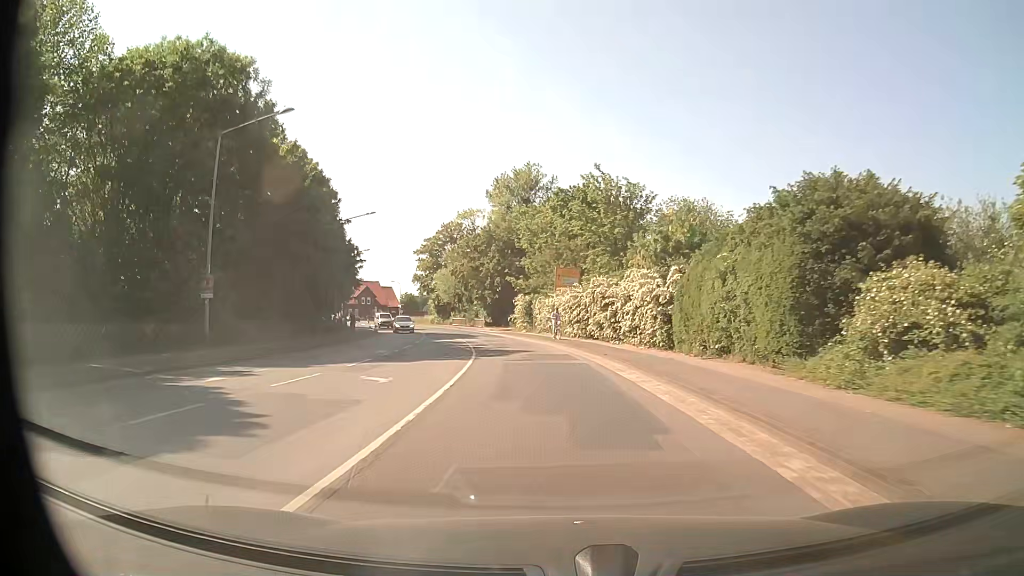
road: secondary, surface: asphalt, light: Day
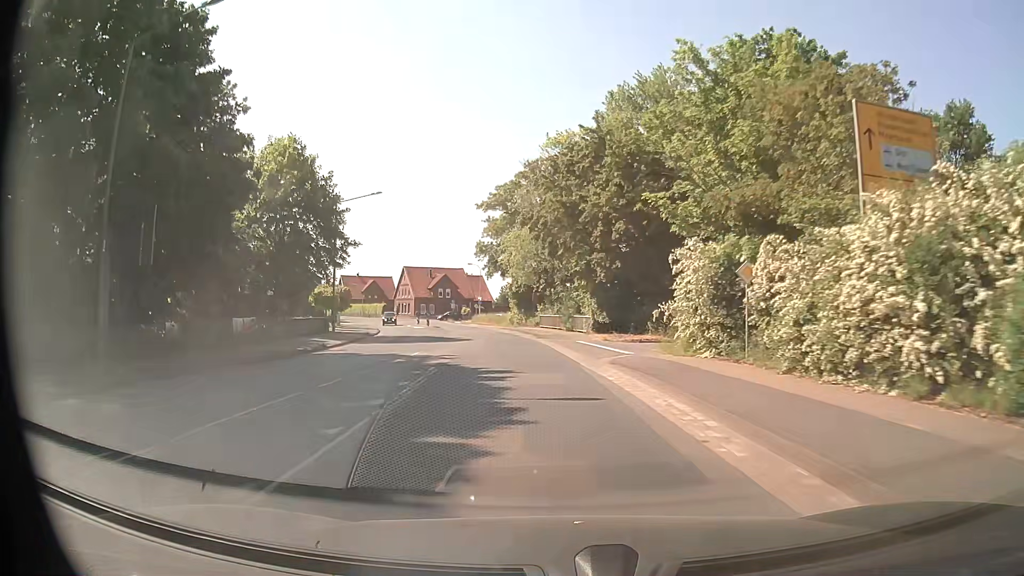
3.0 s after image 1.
(-3.1, +41.2) m; -10°
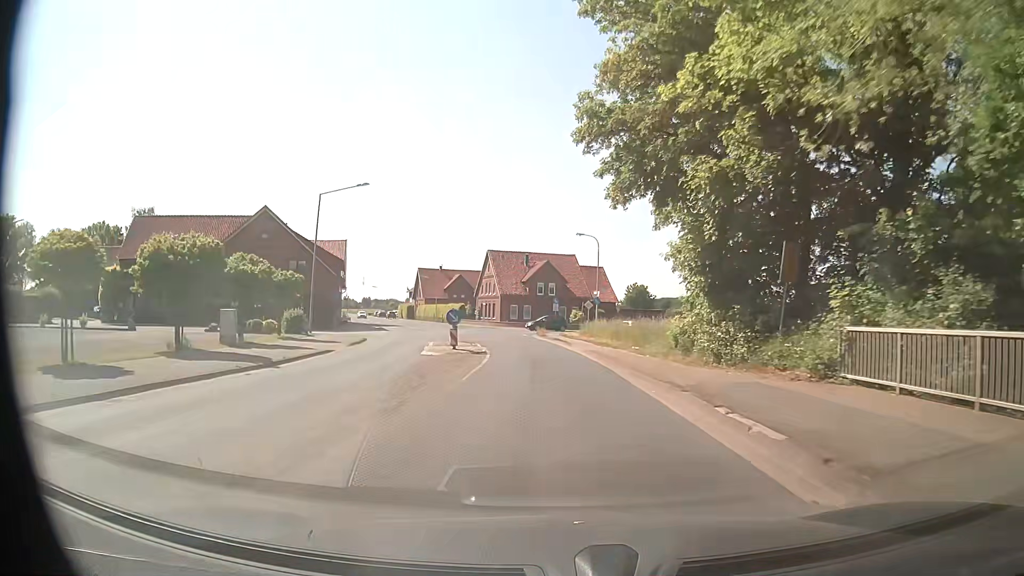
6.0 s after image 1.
(-4.3, +41.4) m; -10°
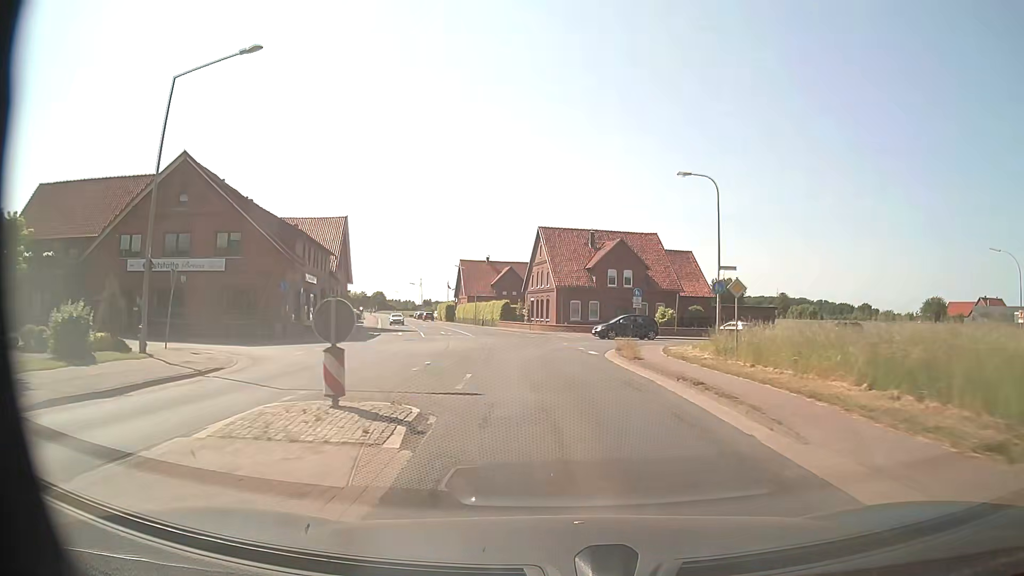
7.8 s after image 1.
(-1.2, +24.8) m; -6°
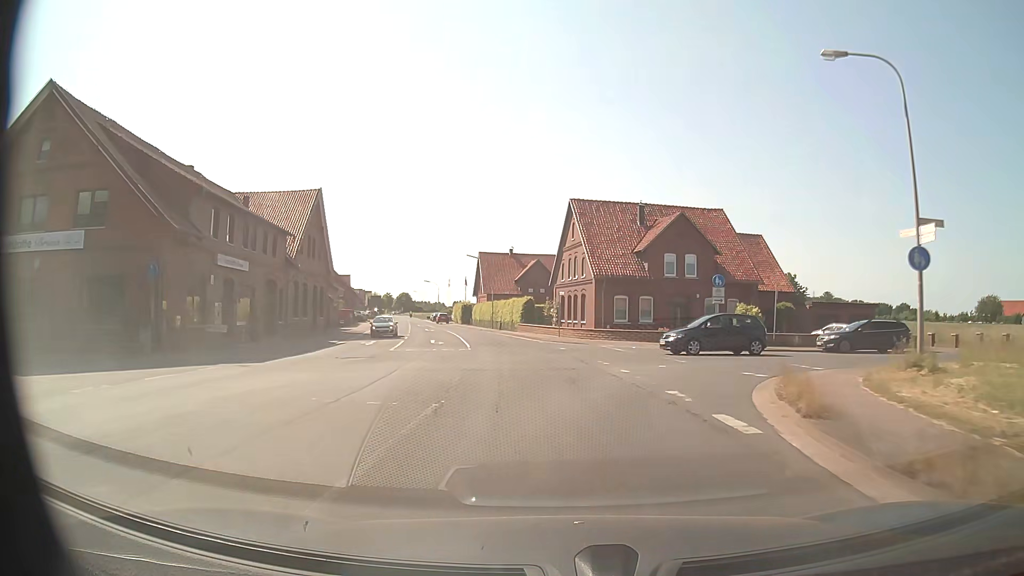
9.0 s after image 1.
(-0.4, +16.5) m; -3°
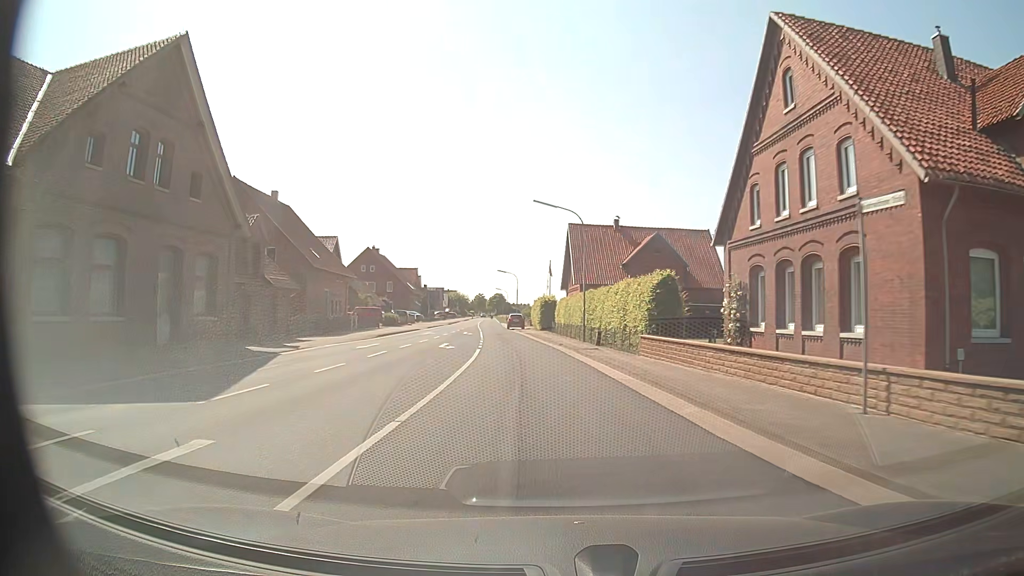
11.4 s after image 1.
(-2.3, +32.8) m; -9°
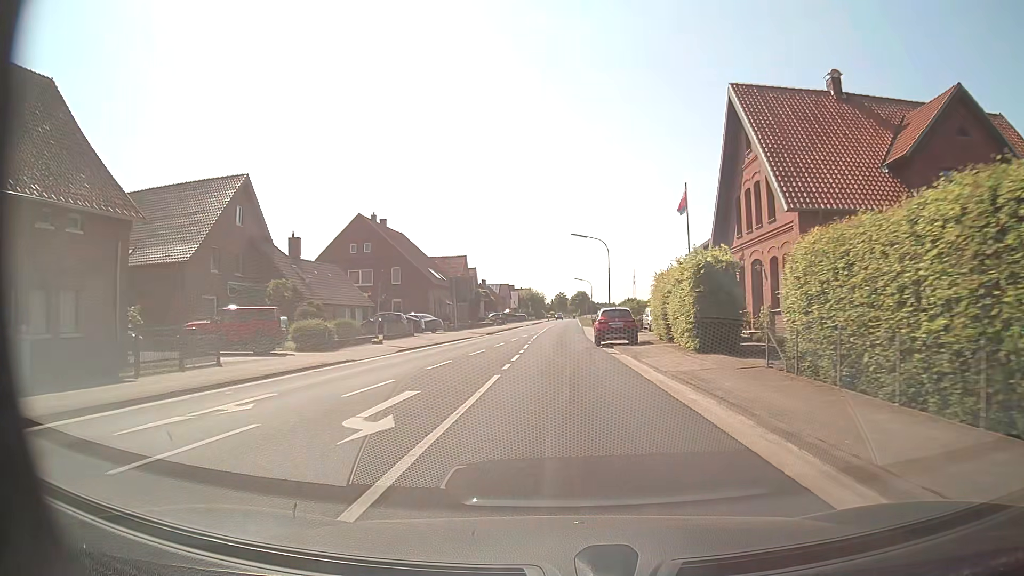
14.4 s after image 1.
(-3.0, +40.9) m; -7°
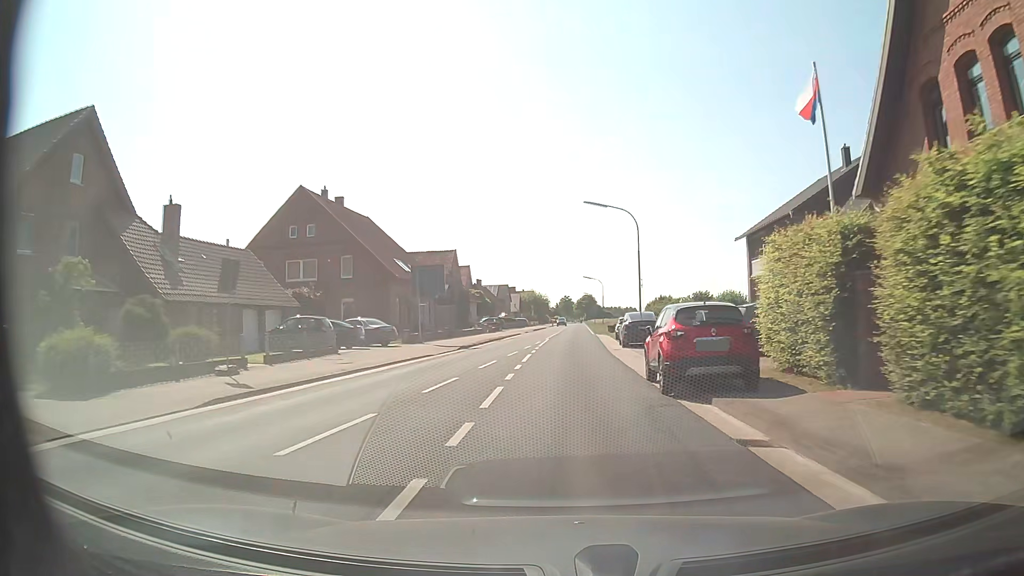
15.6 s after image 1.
(-0.2, +16.4) m; -1°
